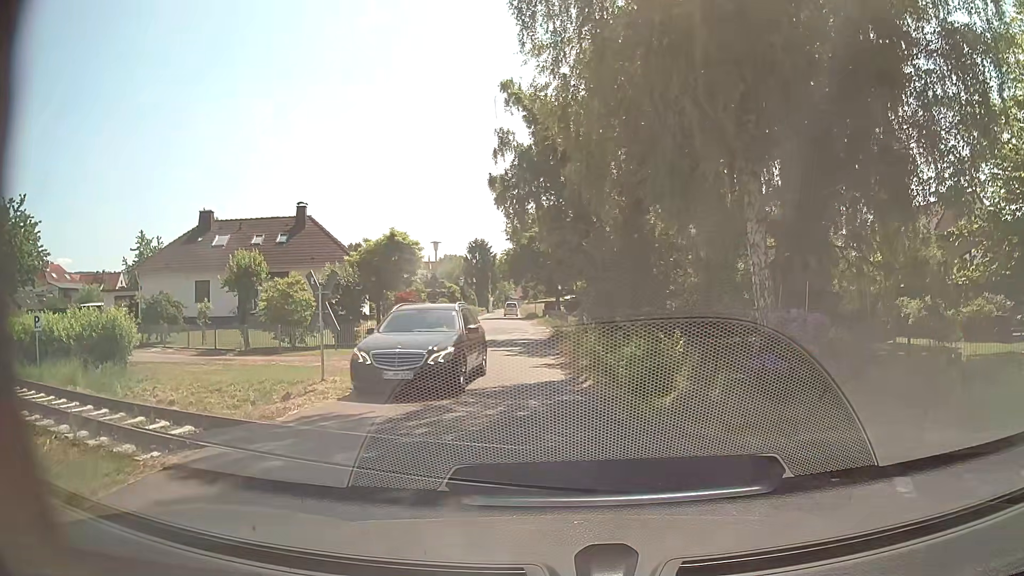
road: unclassified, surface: asphalt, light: Day
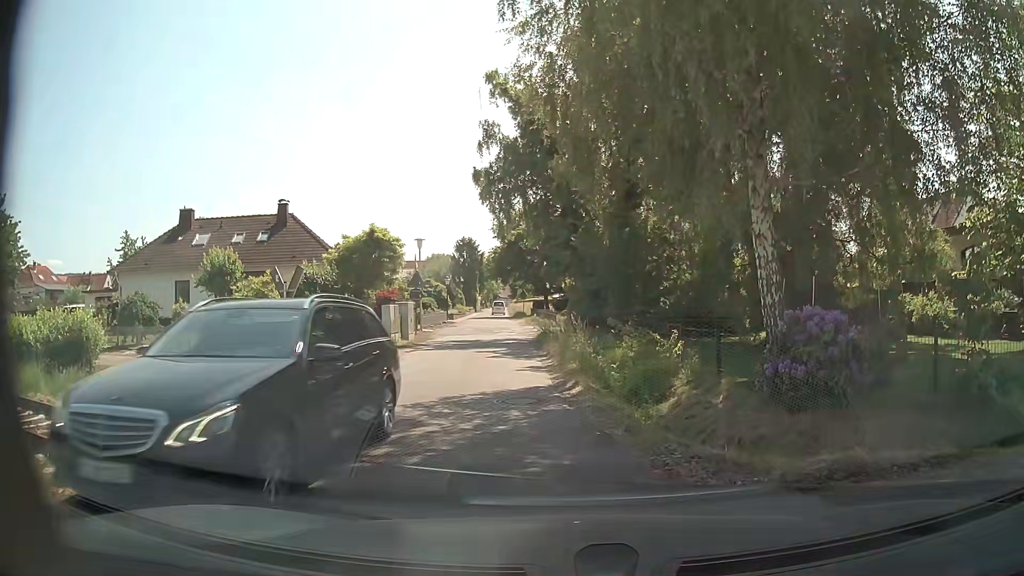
(0.0, +1.2) m; 0°
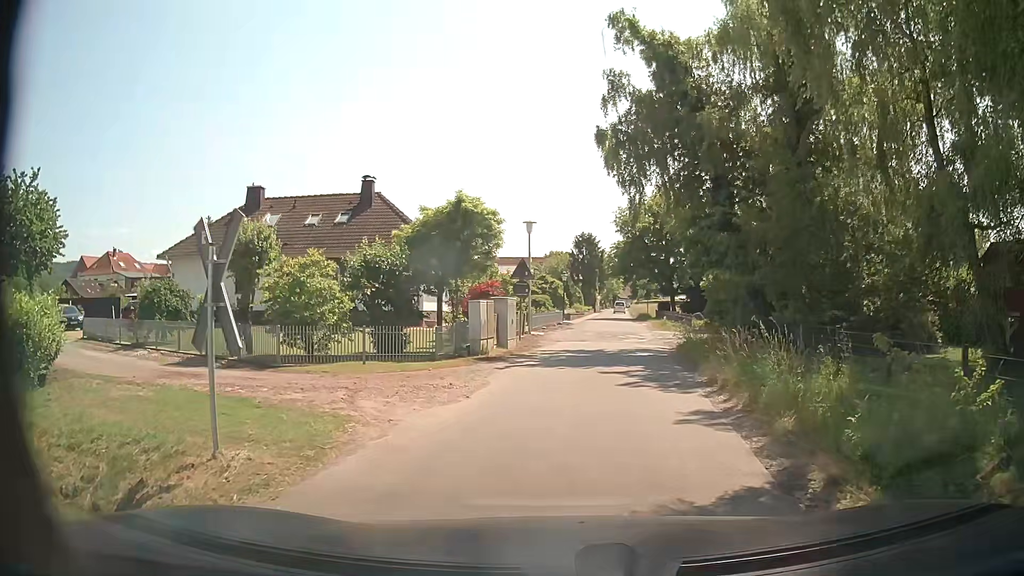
(-0.4, +6.9) m; -8°
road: residential
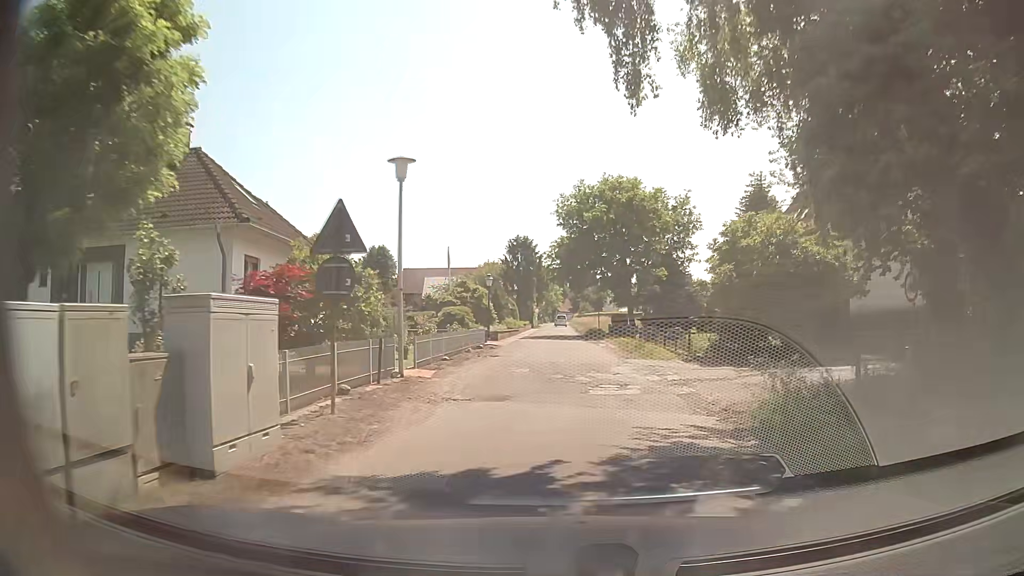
(+0.5, +14.7) m; +4°
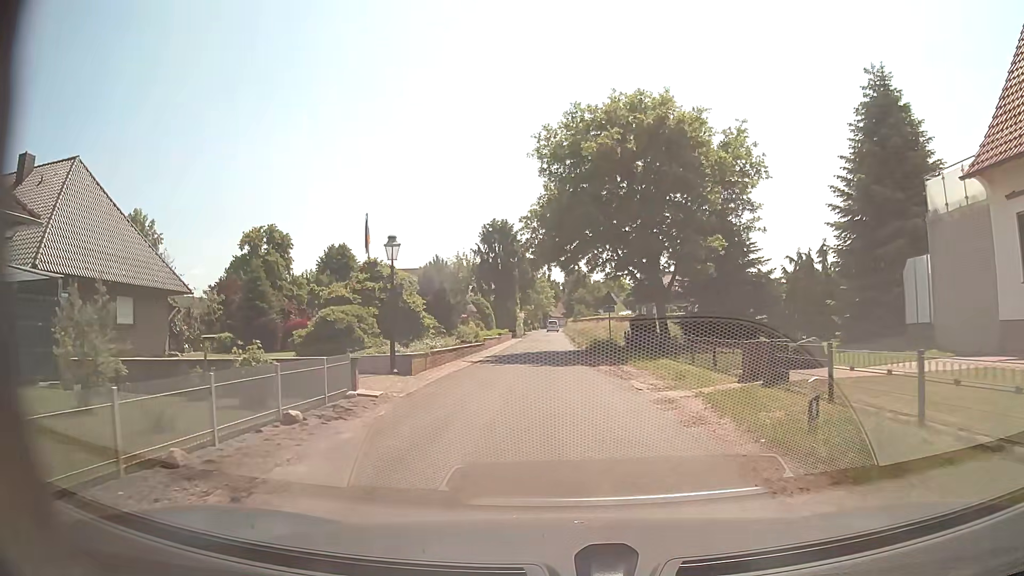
(+0.5, +20.4) m; +2°
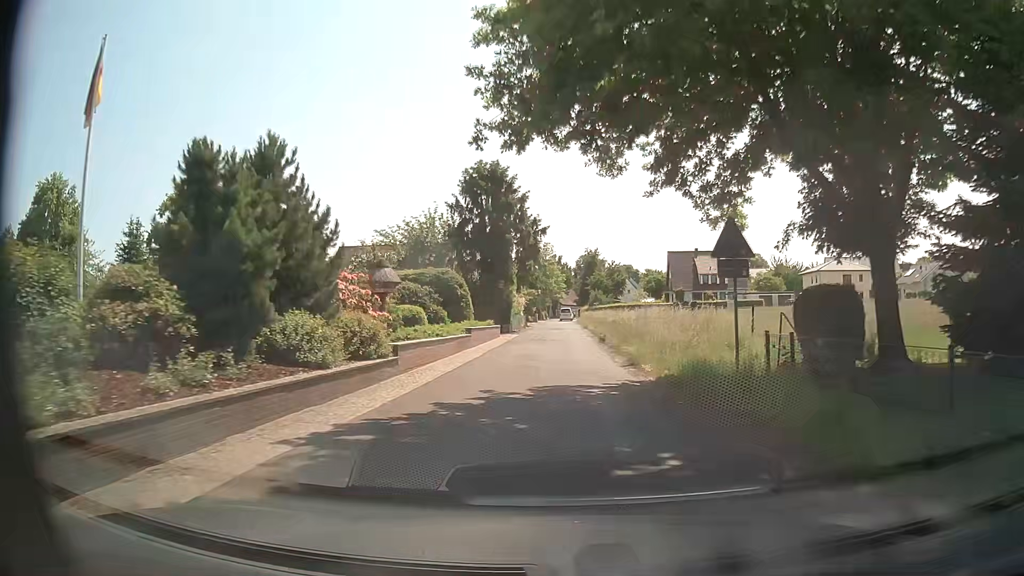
(-0.6, +22.7) m; -2°
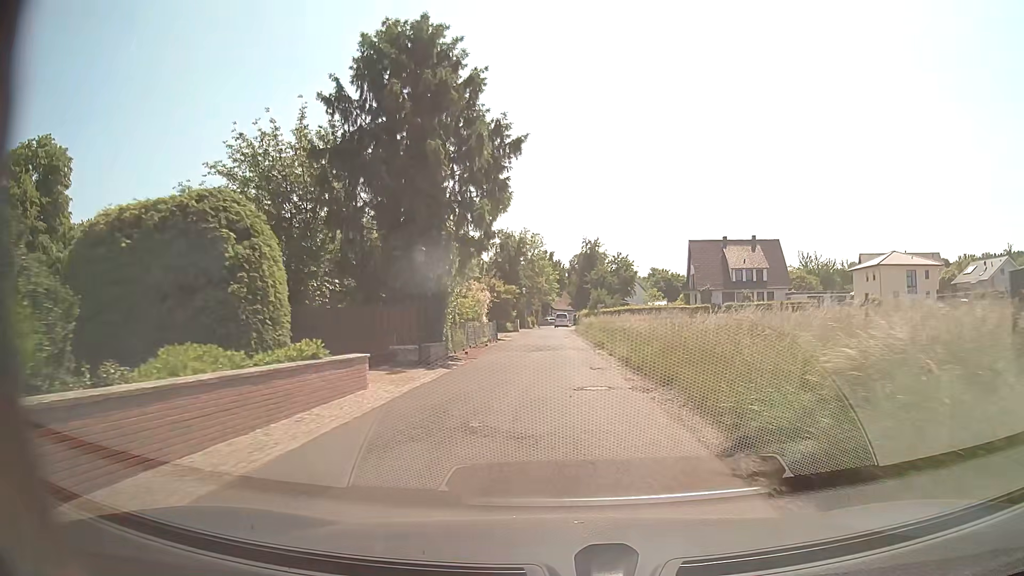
(+0.2, +25.6) m; +1°
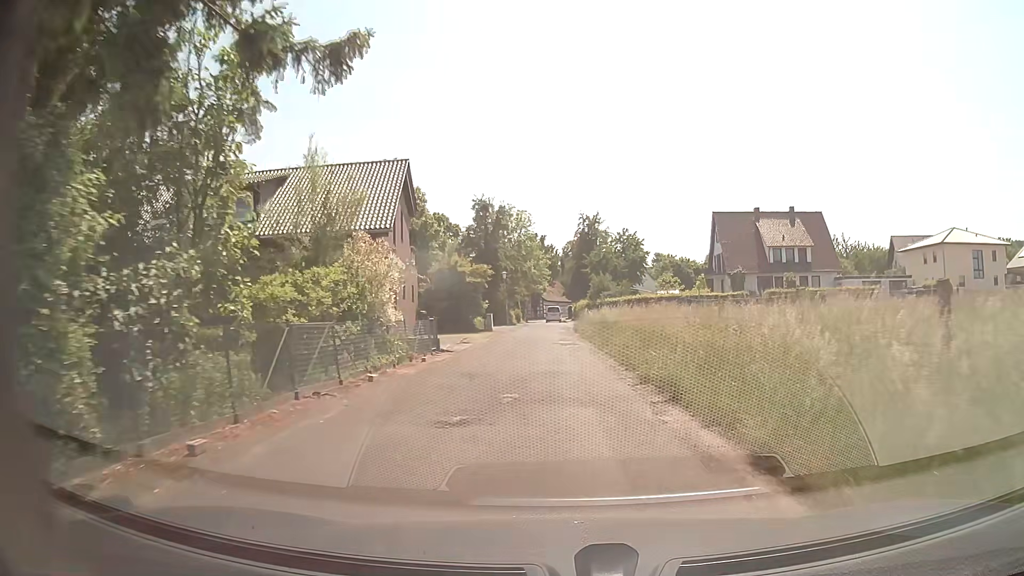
(+0.1, +18.5) m; +1°
(0, +10) (0, +20) (0, +30) (-1, +40) (-1, +50) (-1, +60) (-1, +70) (-1, +80) (-1, +90) (-1, +100) m
